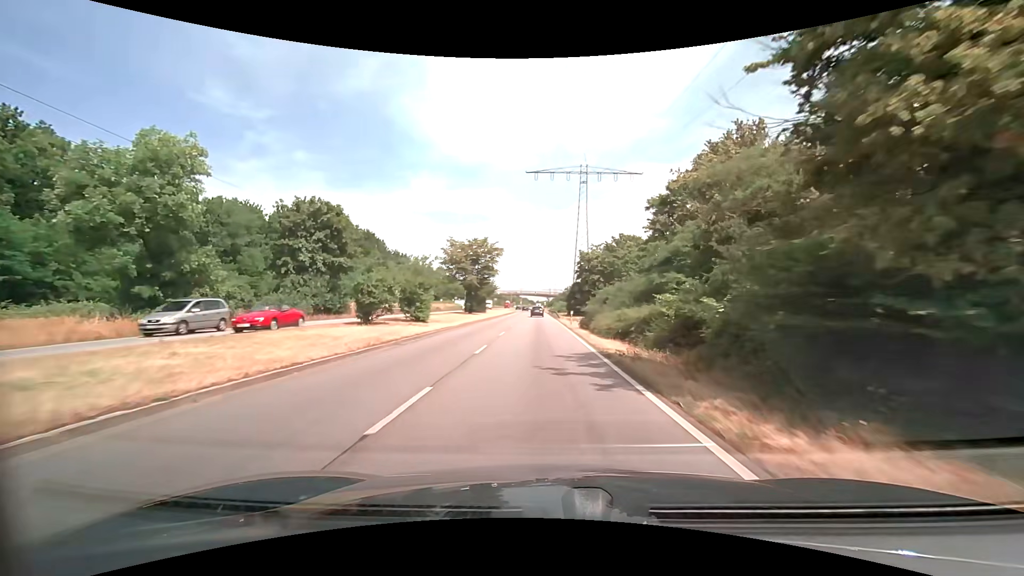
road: primary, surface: asphalt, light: Day
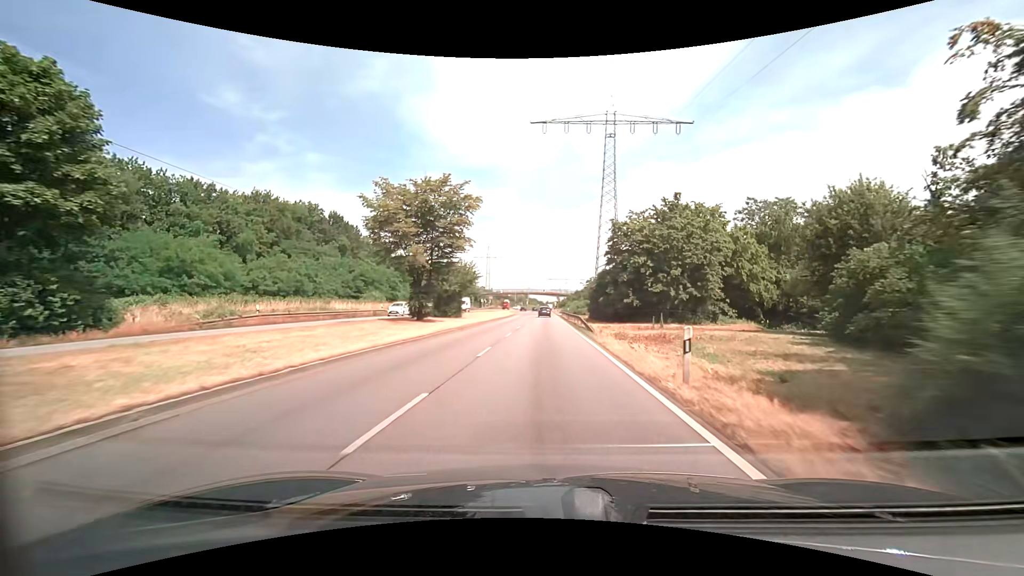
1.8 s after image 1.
(-0.3, +28.0) m; -1°
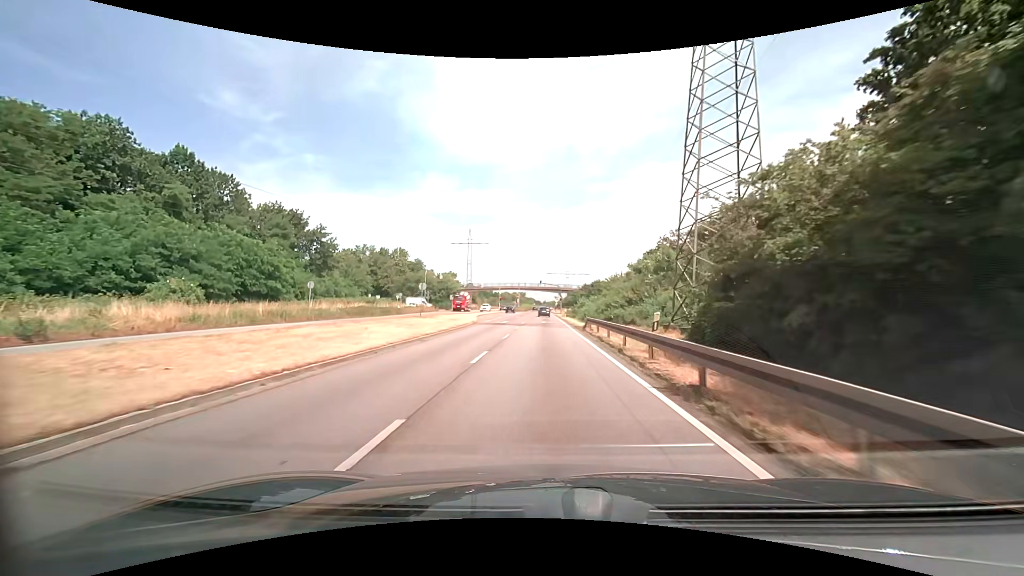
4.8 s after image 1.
(0.0, +47.0) m; 0°
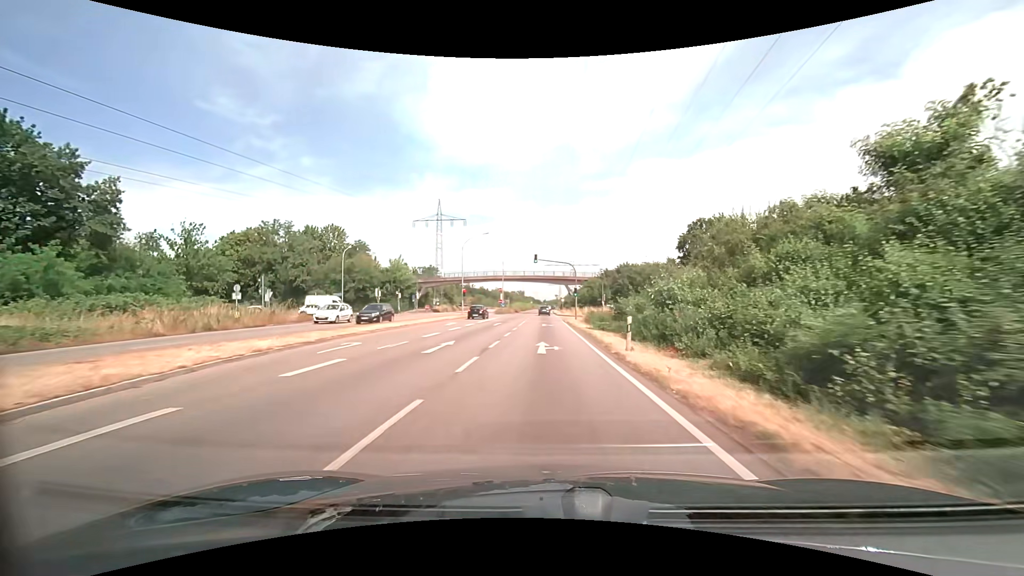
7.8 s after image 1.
(+0.3, +46.9) m; 0°
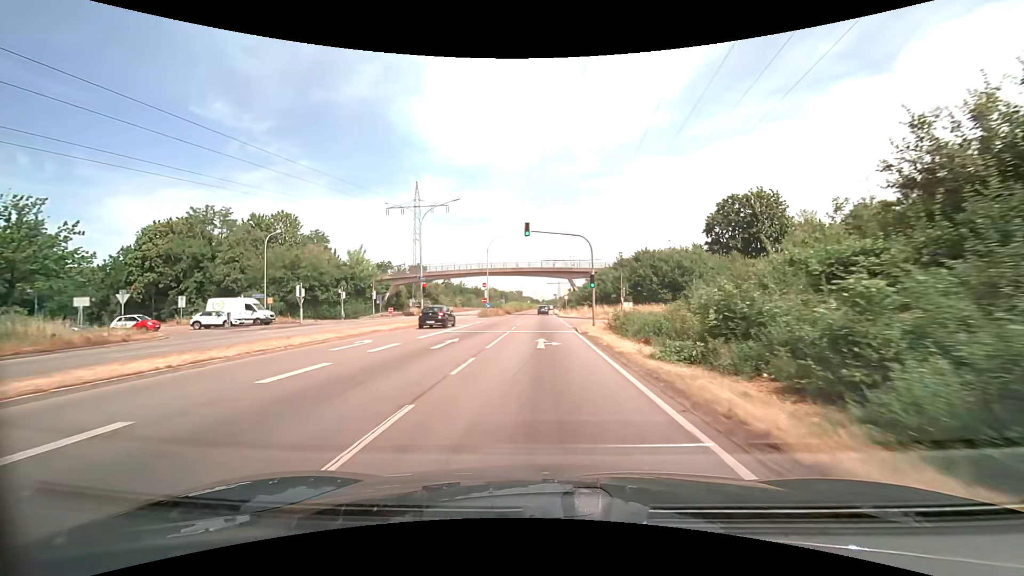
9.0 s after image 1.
(0.0, +18.6) m; 0°
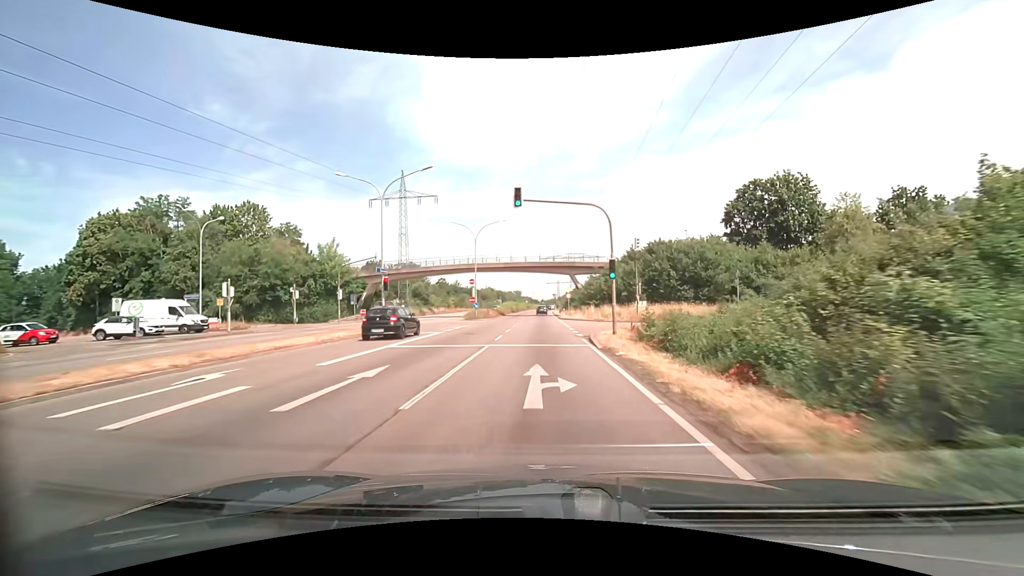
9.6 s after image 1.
(0.0, +9.2) m; 0°
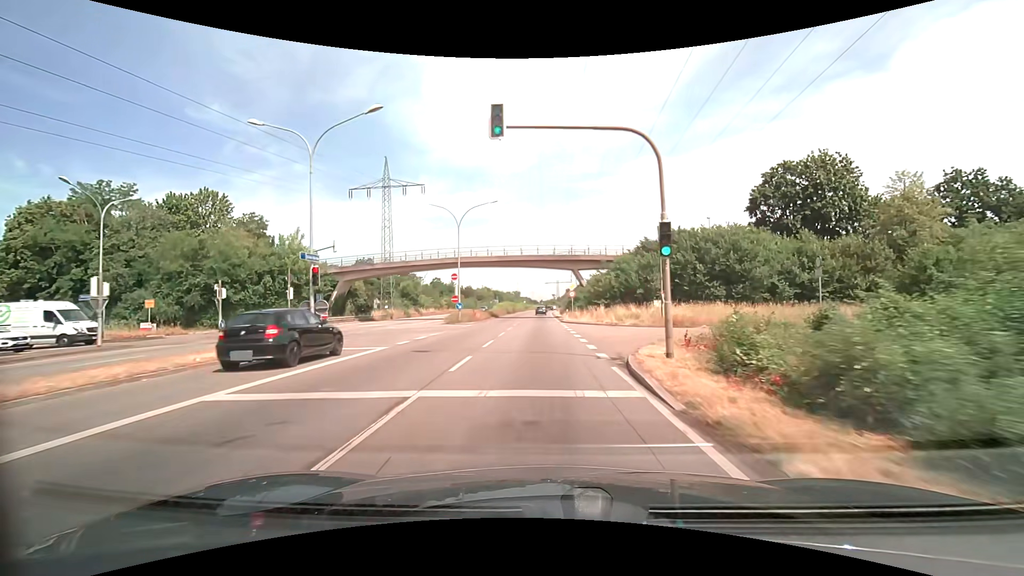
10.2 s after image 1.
(0.0, +9.2) m; 0°
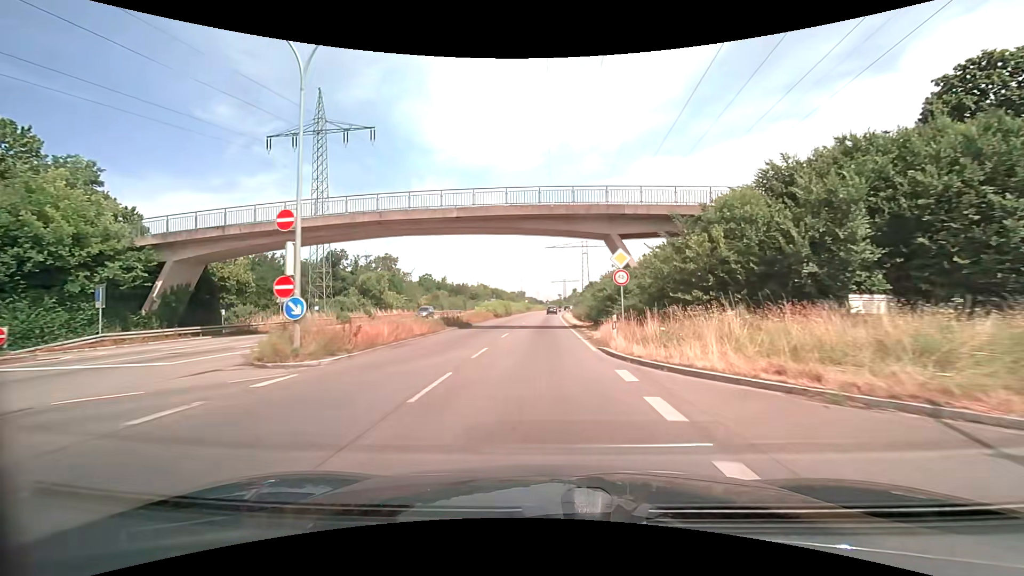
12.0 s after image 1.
(-0.1, +27.4) m; 0°
